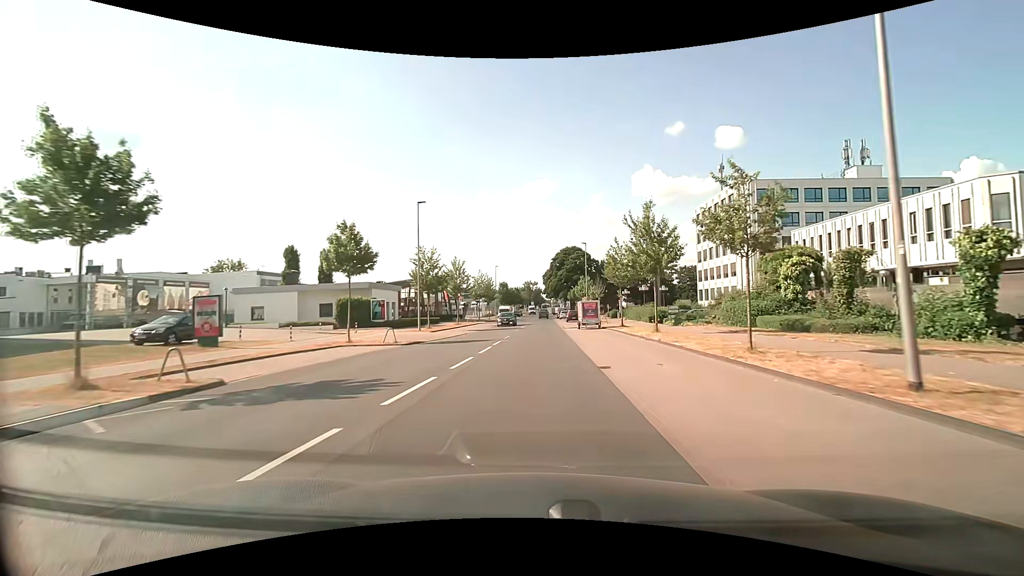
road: unclassified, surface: asphalt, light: Day
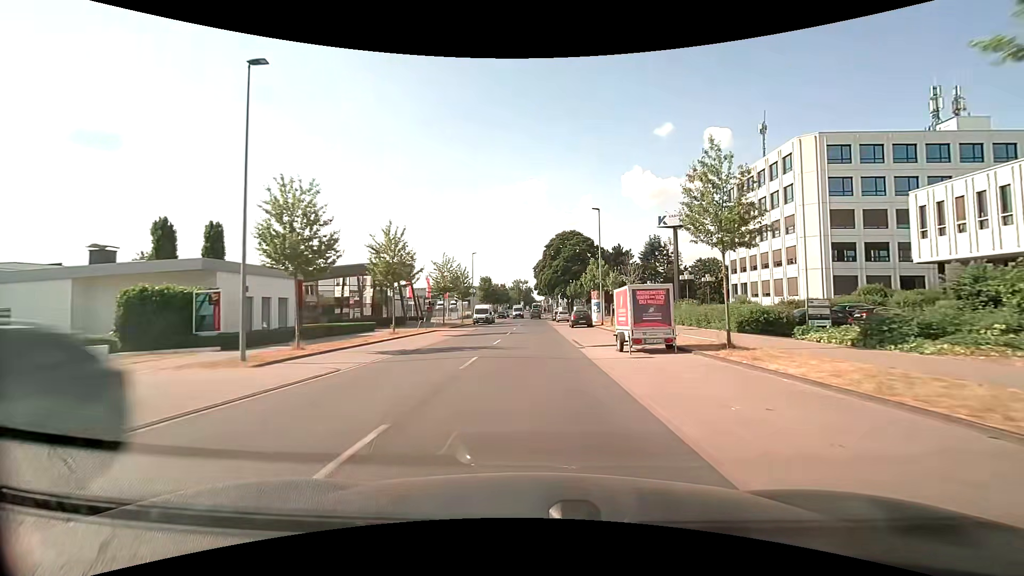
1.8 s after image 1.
(+0.1, +22.5) m; +1°
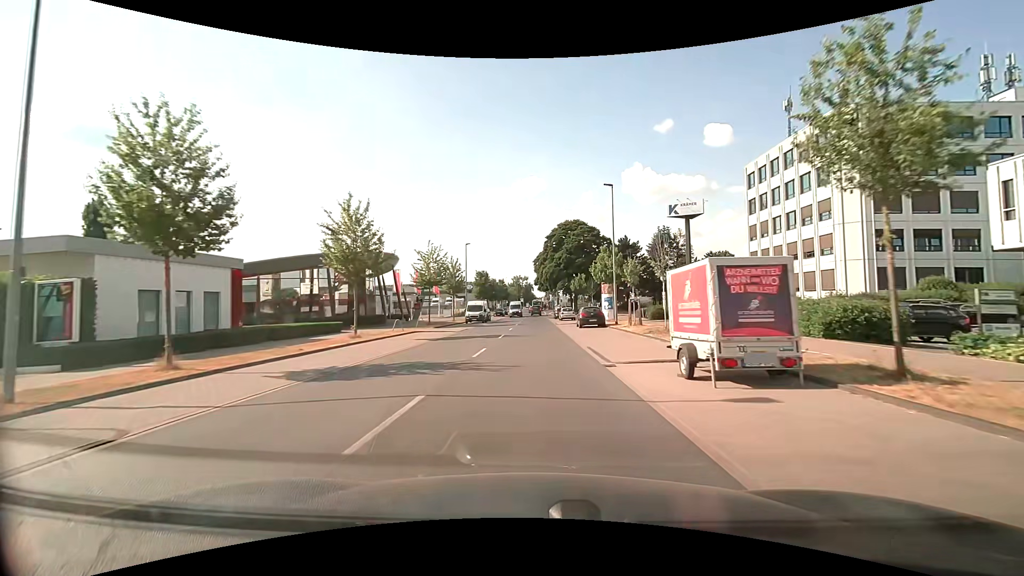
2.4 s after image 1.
(0.0, +7.3) m; 0°
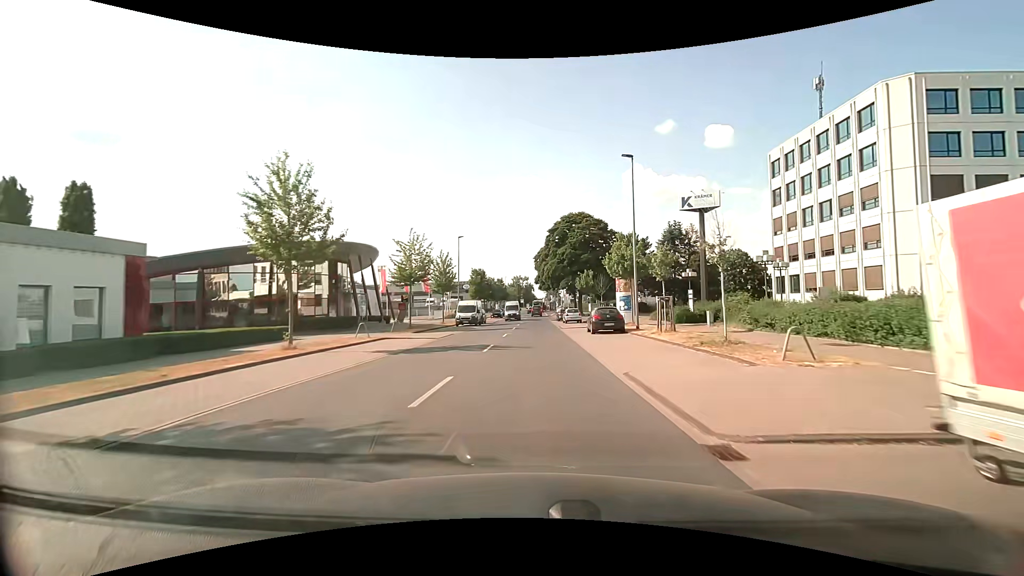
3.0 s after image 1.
(0.0, +7.1) m; 0°
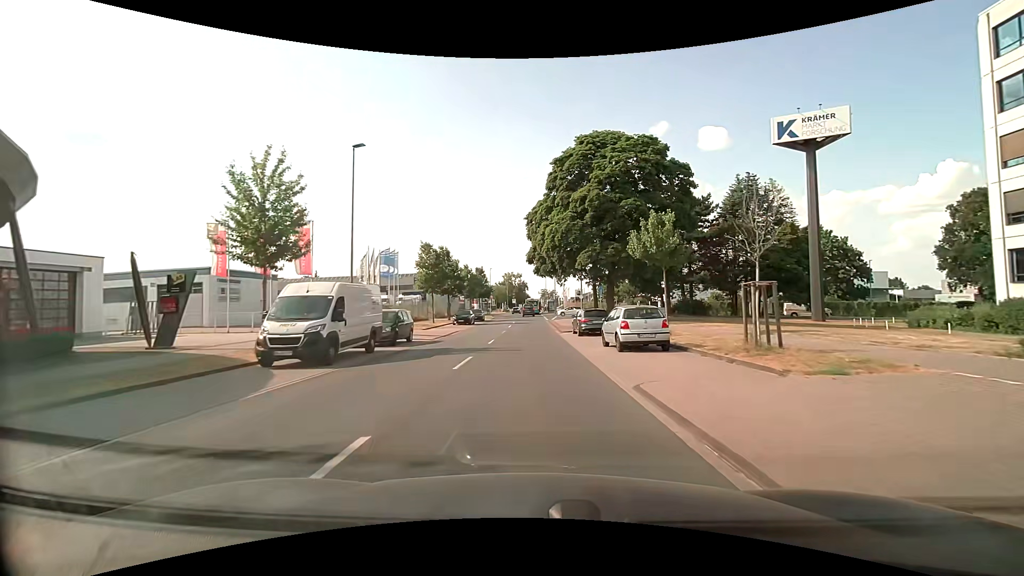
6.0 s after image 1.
(+0.3, +33.5) m; +1°
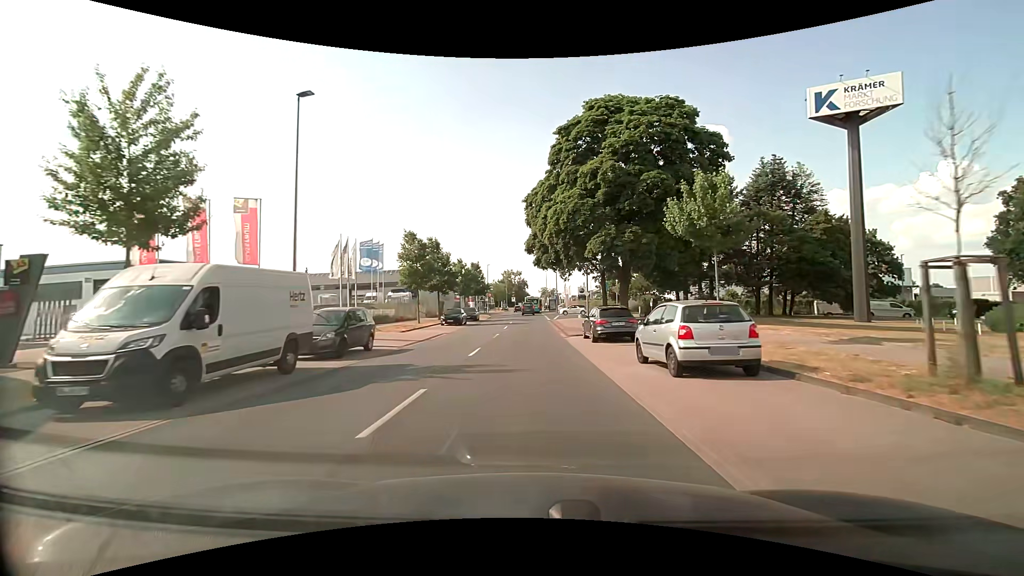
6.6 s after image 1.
(0.0, +6.2) m; 0°
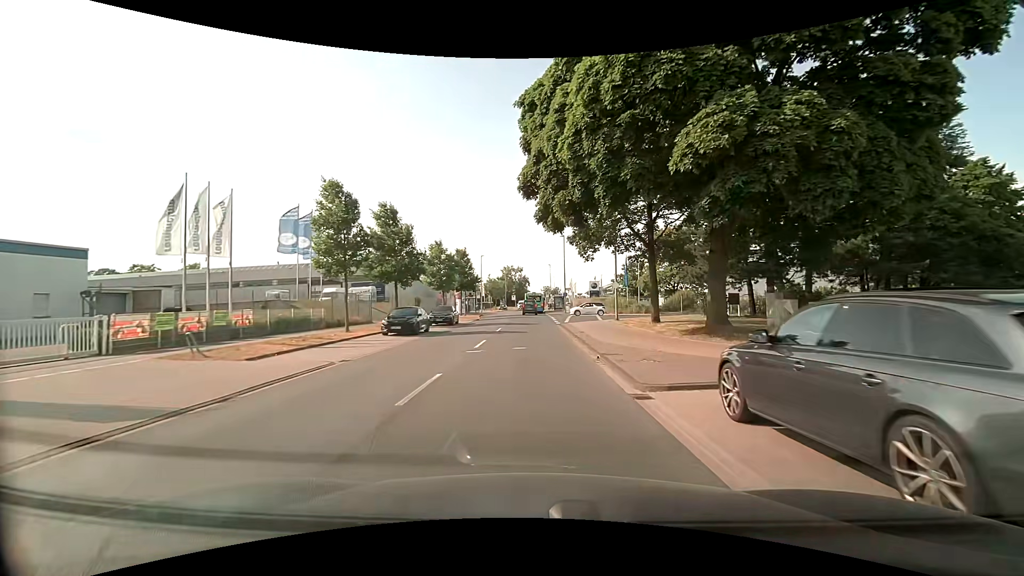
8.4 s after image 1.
(0.0, +16.8) m; 0°
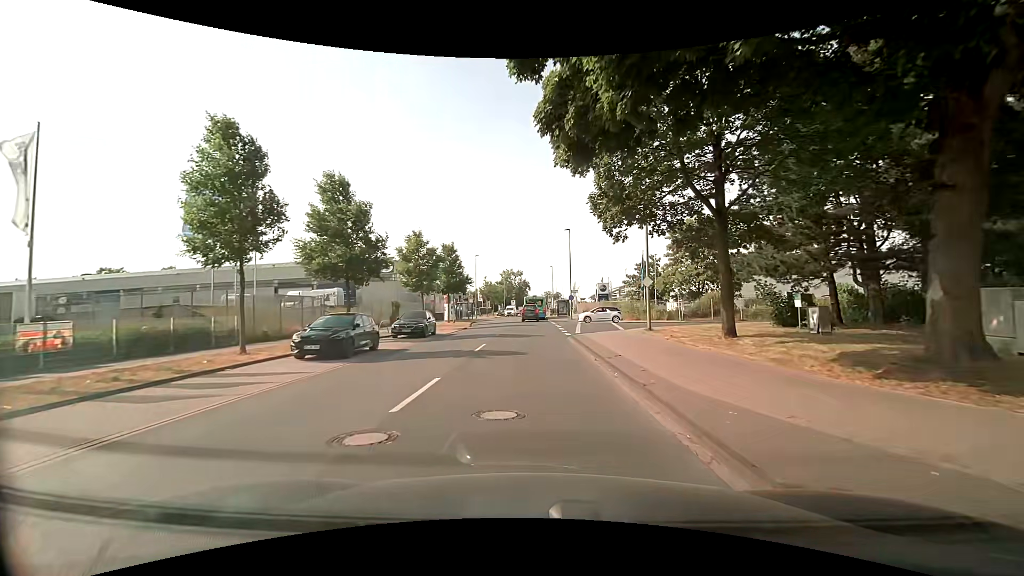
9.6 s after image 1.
(0.0, +9.4) m; 0°
(0, +10) (0, +20) (0, +30) (0, +40) (0, +50) (0, +60) (0, +70) (0, +80) (0, +90) (+1, +100) m
